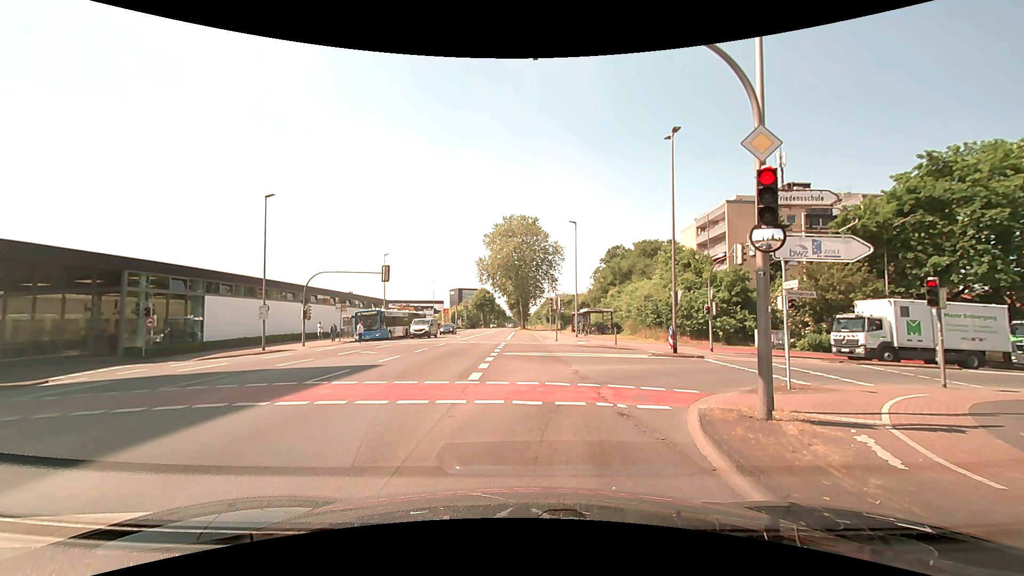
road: secondary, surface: asphalt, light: Day
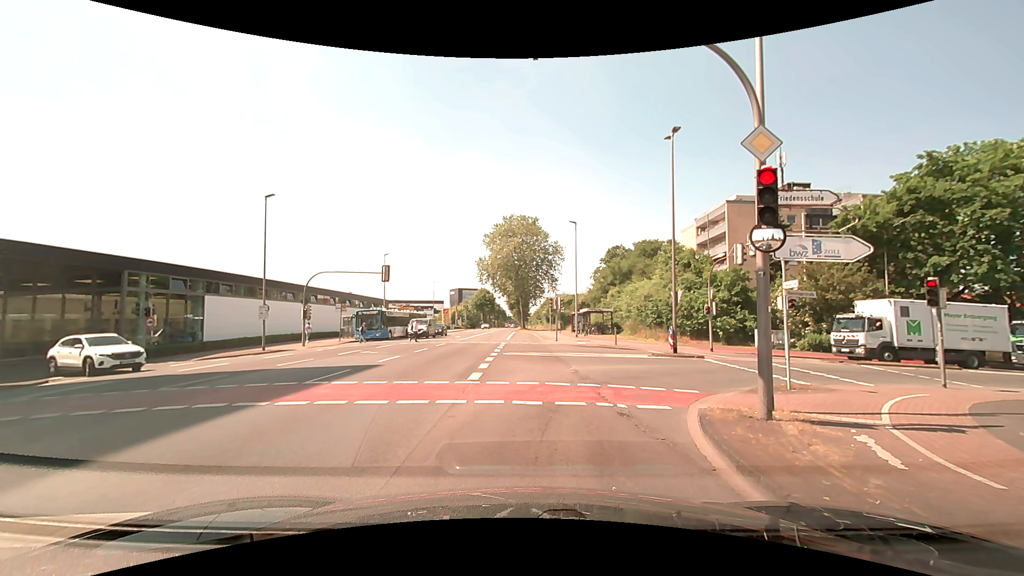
(0.0, 0.0) m; 0°
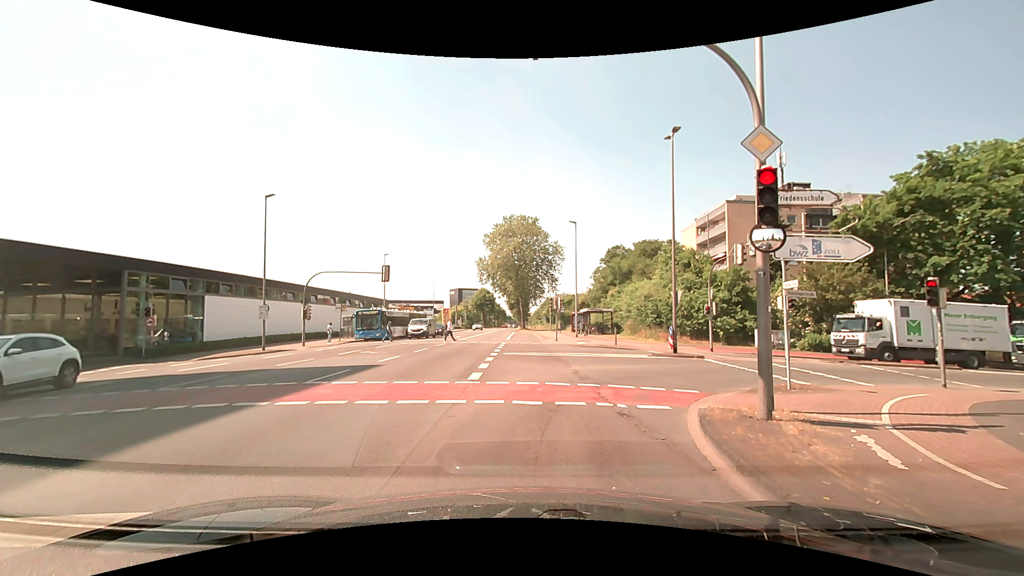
(0.0, 0.0) m; 0°
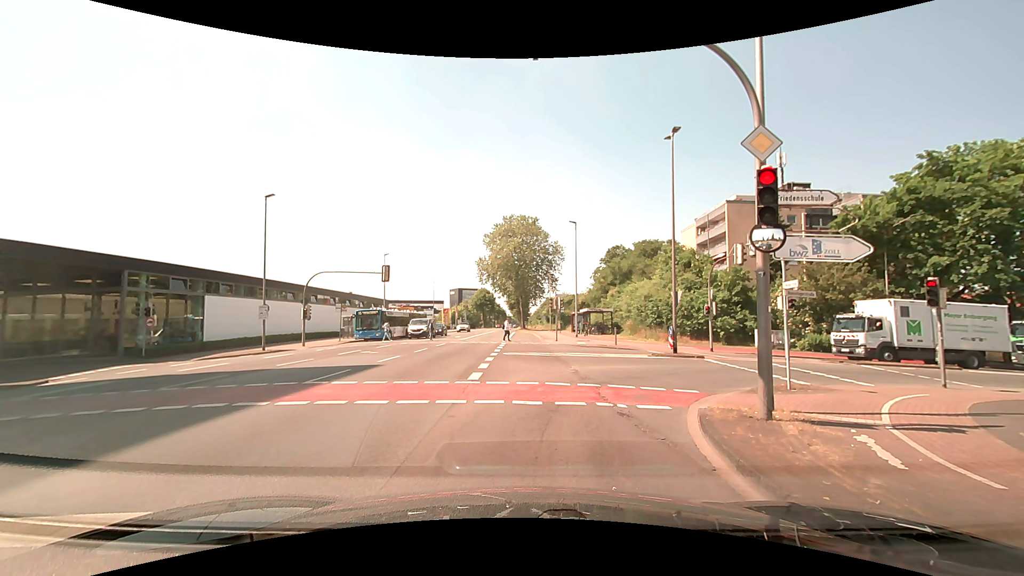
(0.0, 0.0) m; 0°
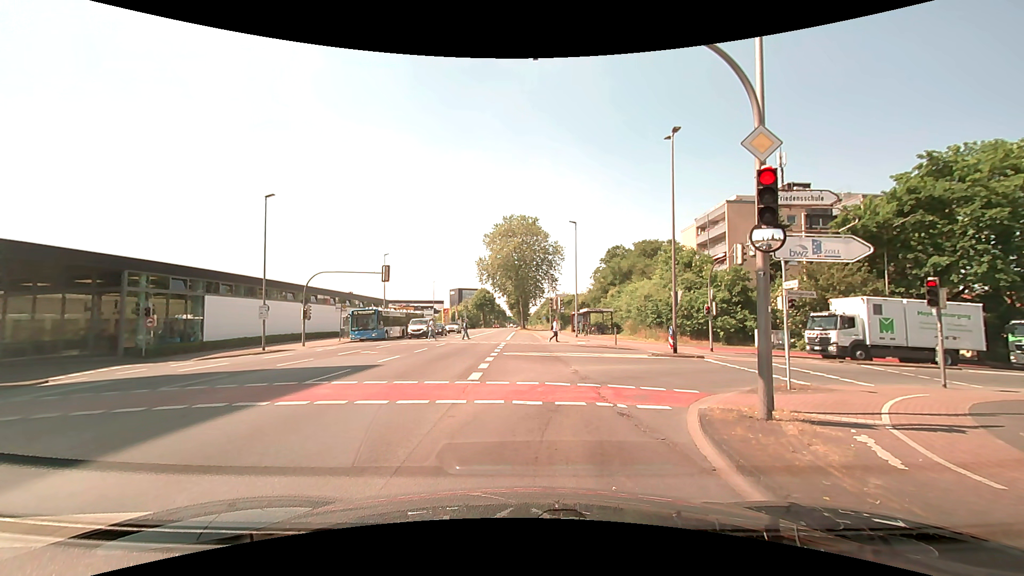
(0.0, 0.0) m; 0°
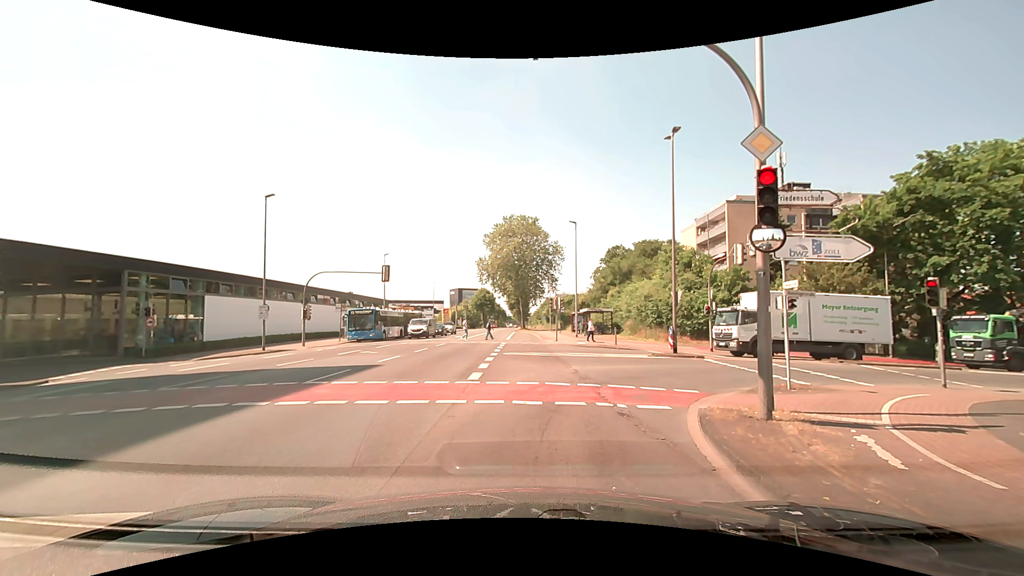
(0.0, 0.0) m; 0°
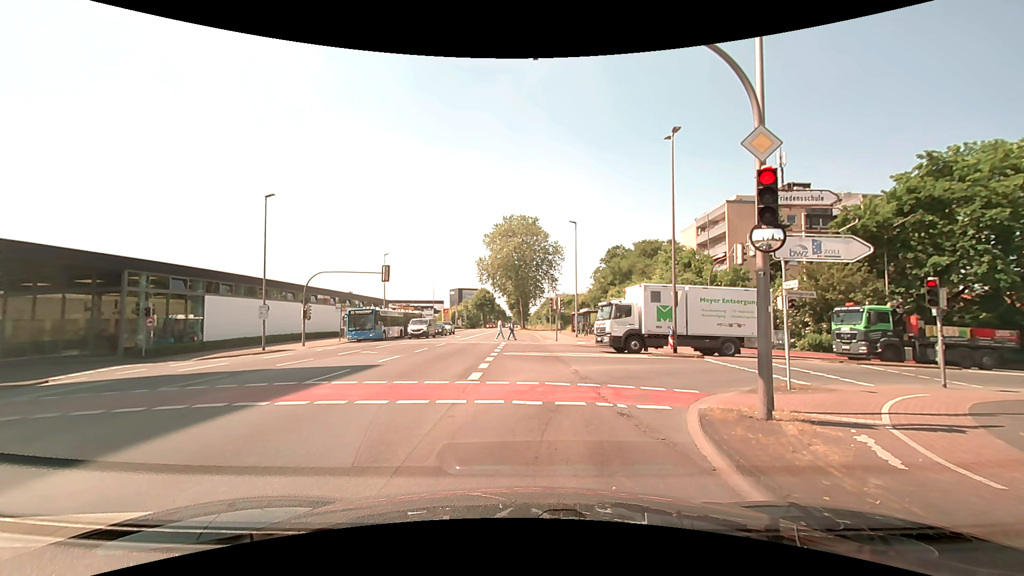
(0.0, 0.0) m; 0°
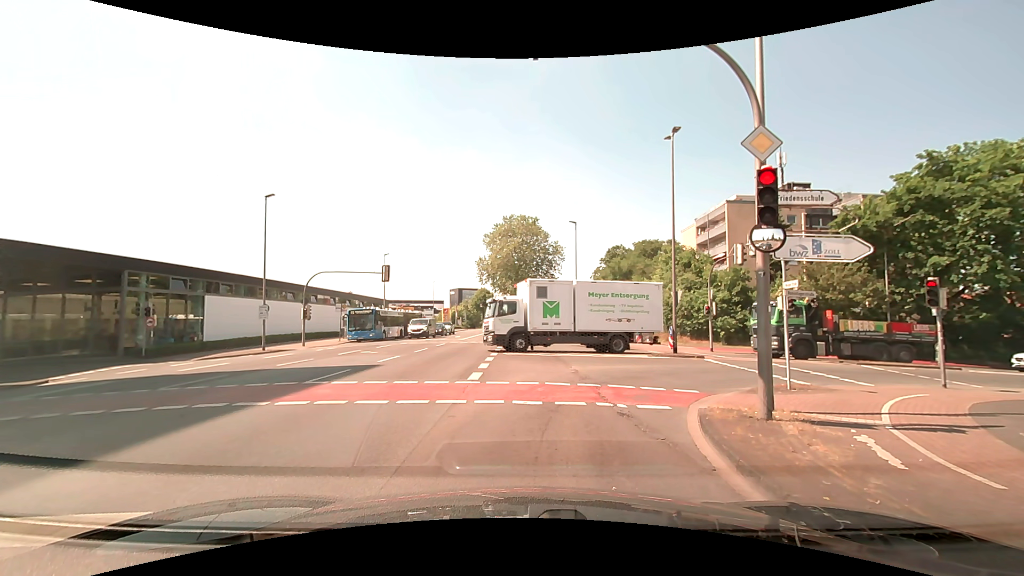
(0.0, 0.0) m; 0°
(0, +10) (+4, +19) (+13, +23) (+22, +25) (+32, +27) (+42, +29) (+52, +31) (+61, +34) (+71, +36) (+81, +39) m
